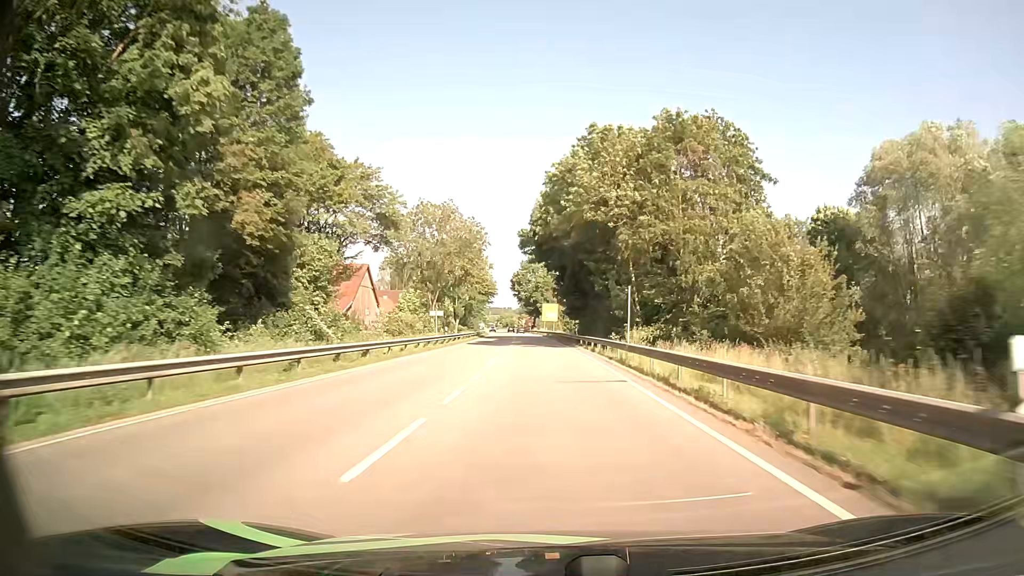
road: primary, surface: asphalt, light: Day
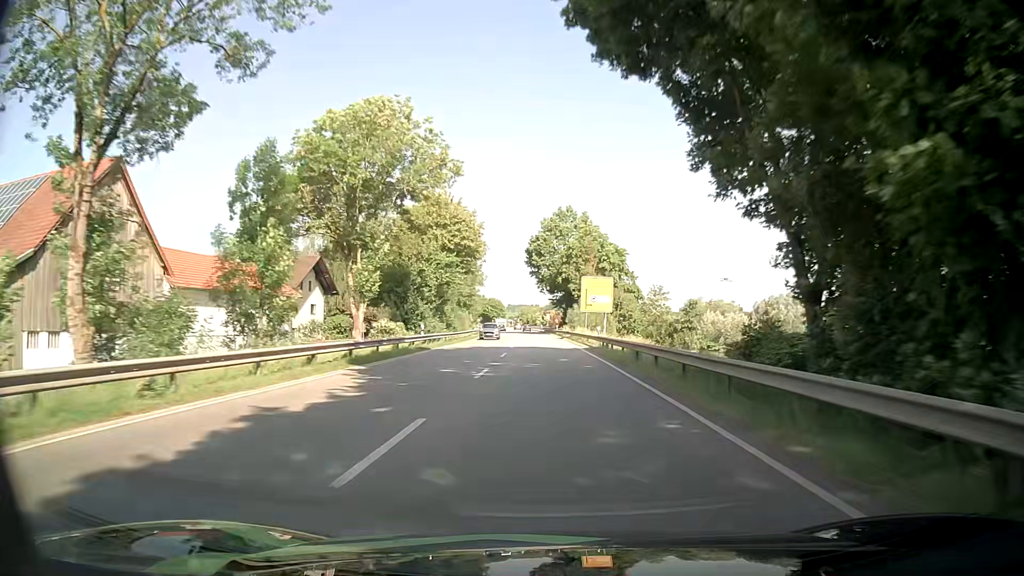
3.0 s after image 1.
(-1.4, +63.9) m; -3°
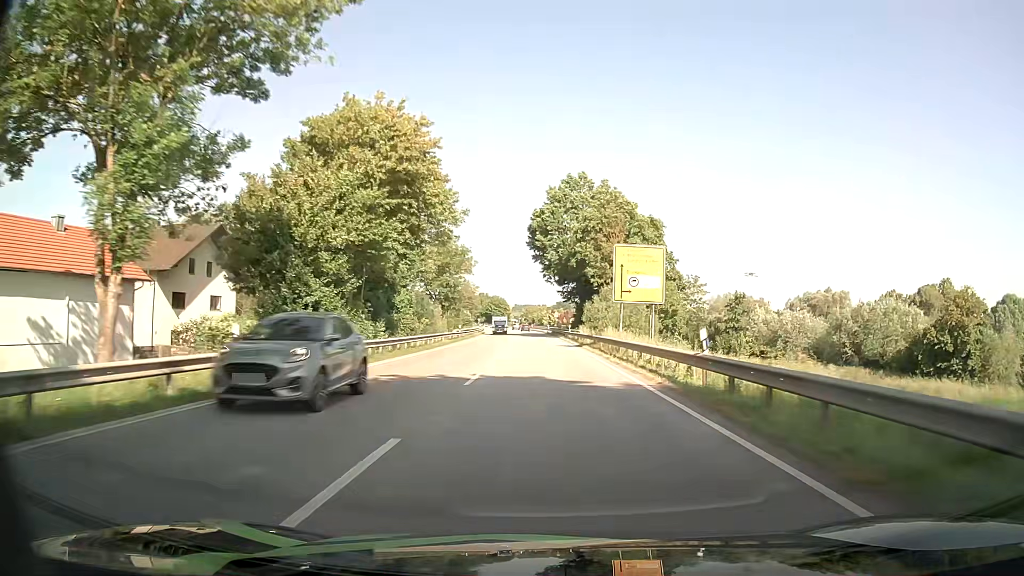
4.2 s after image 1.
(-0.1, +24.2) m; 0°
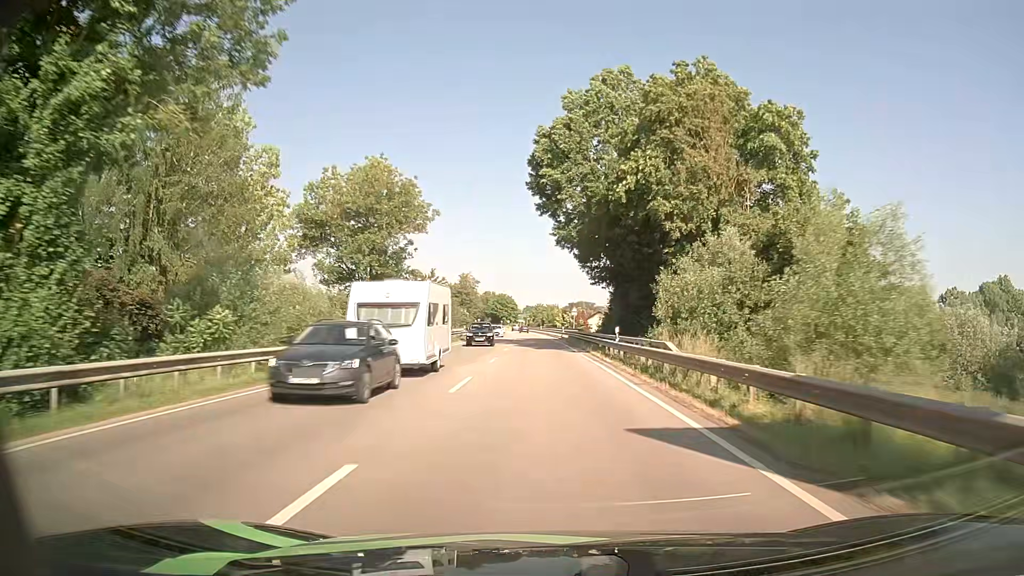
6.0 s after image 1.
(-0.3, +35.1) m; -1°
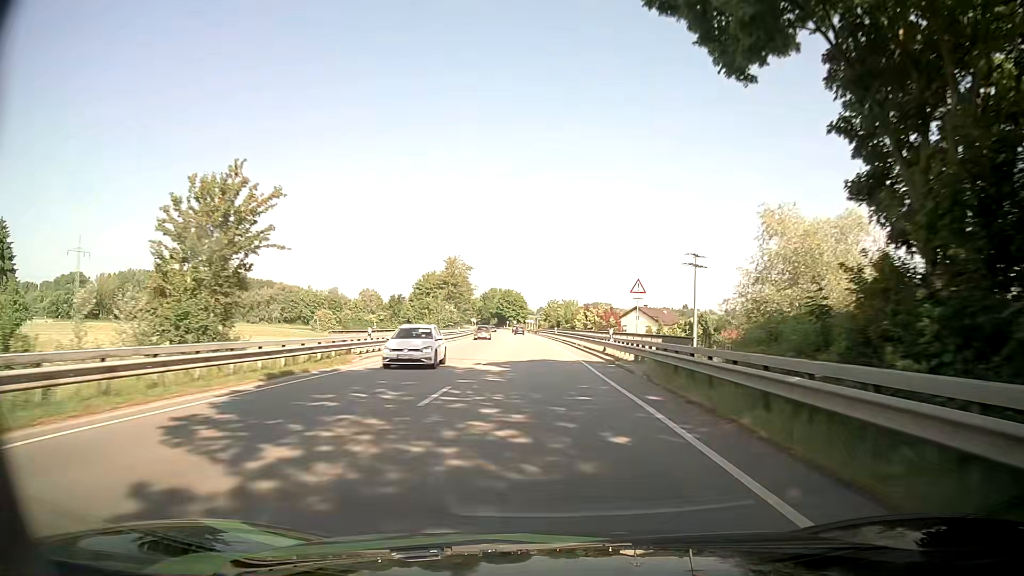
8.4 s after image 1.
(-0.7, +47.2) m; -2°
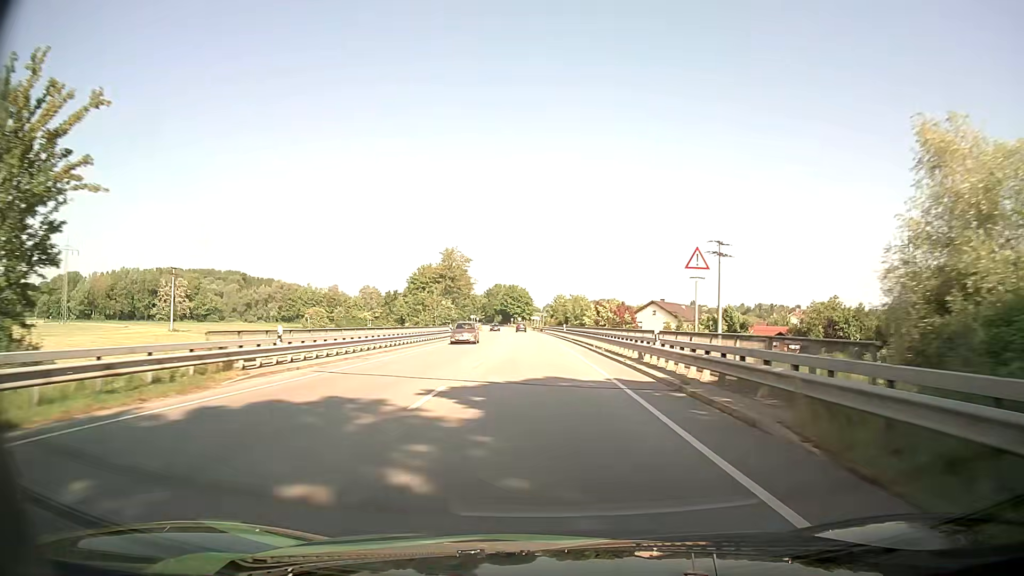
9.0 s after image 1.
(0.0, +12.0) m; 0°
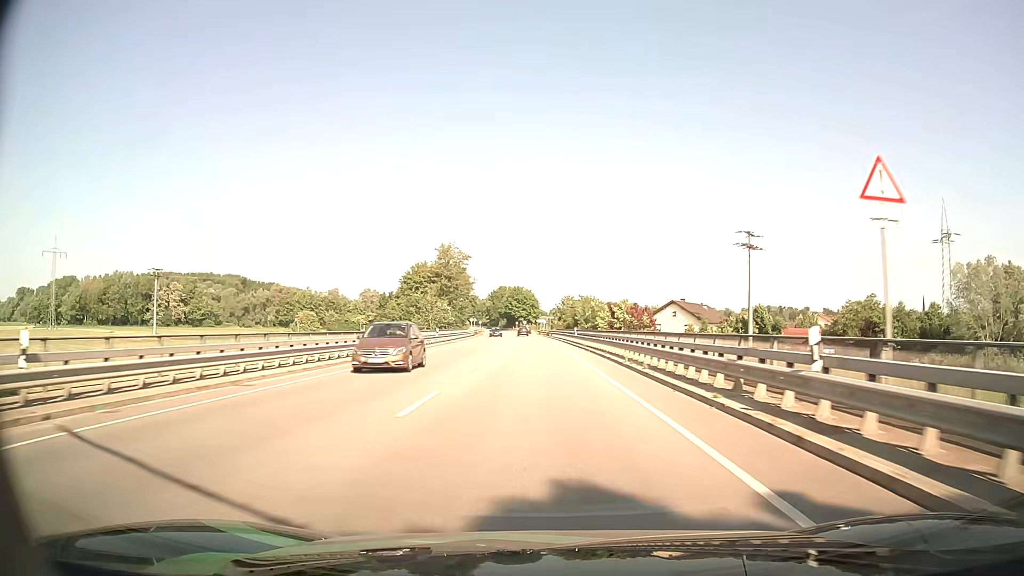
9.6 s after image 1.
(0.0, +12.0) m; -1°
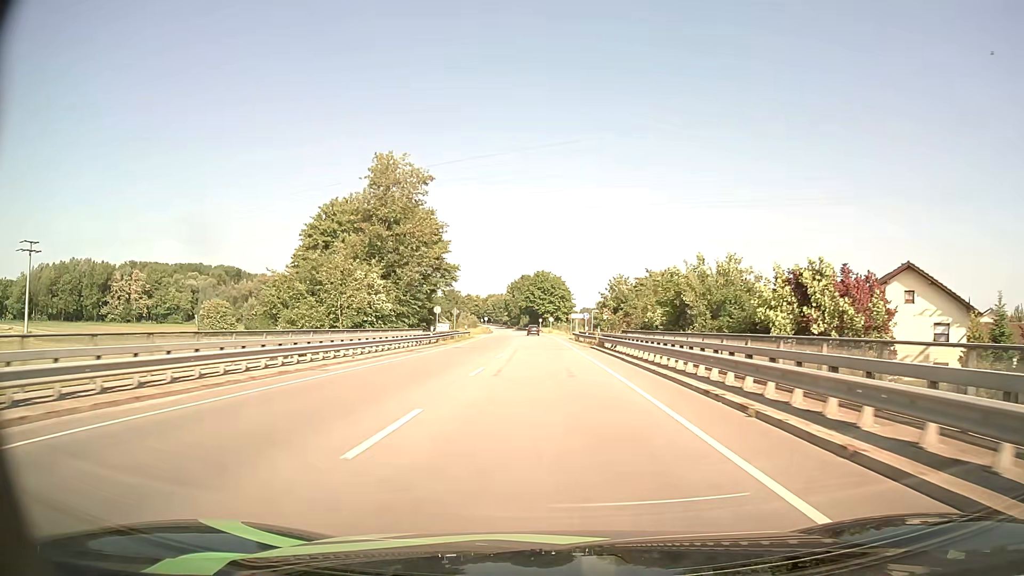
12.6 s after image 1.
(-1.0, +59.8) m; -2°
(0, +10) (0, +20) (0, +30) (0, +40) (-1, +50) (-1, +60) (-1, +70) (-1, +80) (-2, +90) (-2, +100) m
